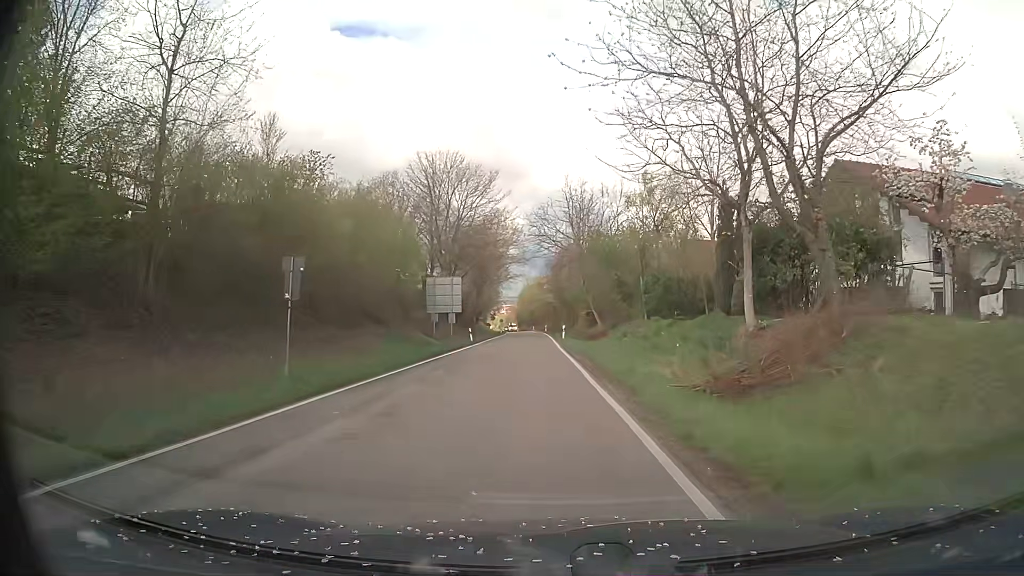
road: tertiary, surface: asphalt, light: Day
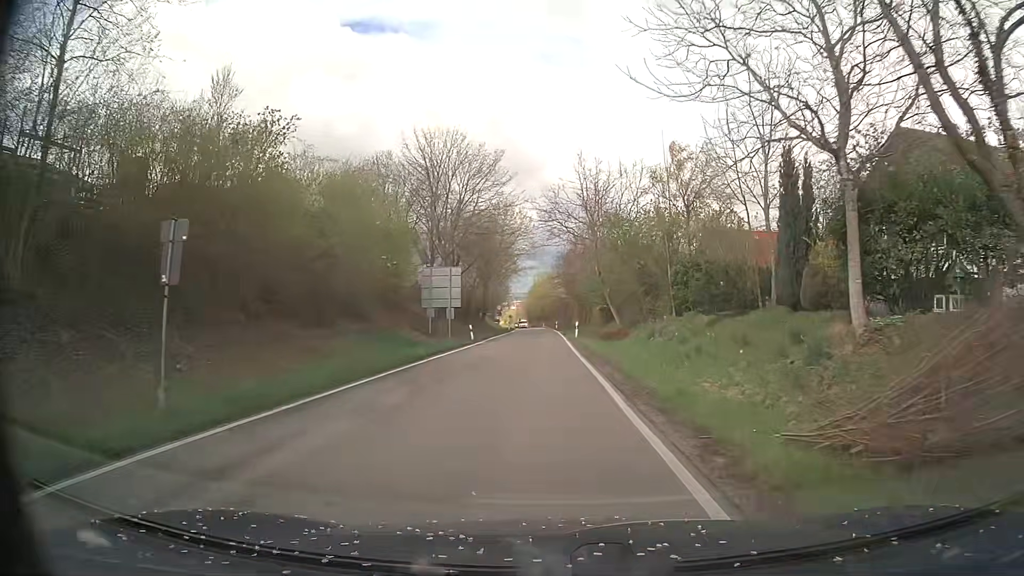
(0.0, +5.8) m; -1°
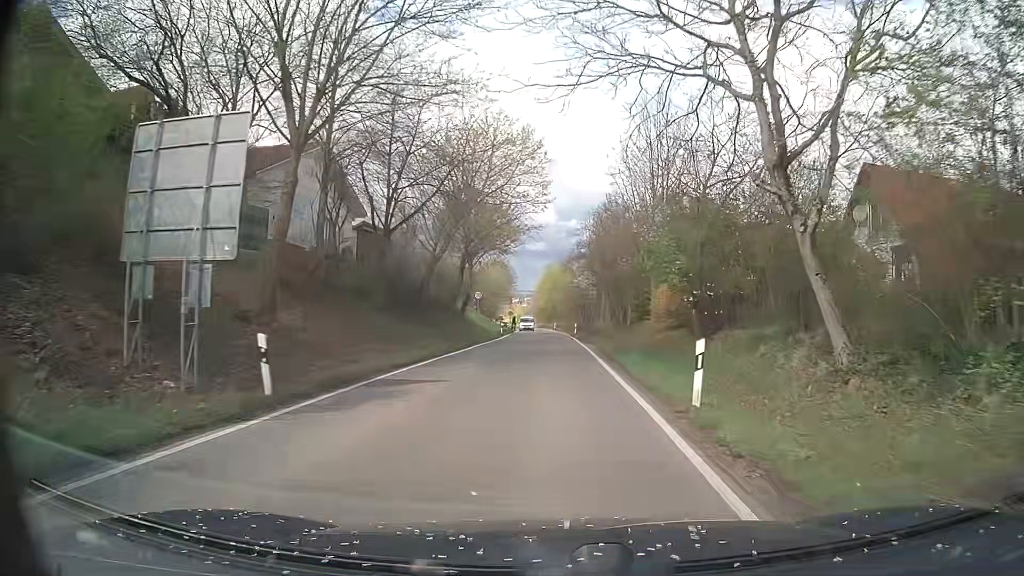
(-0.6, +33.2) m; -1°
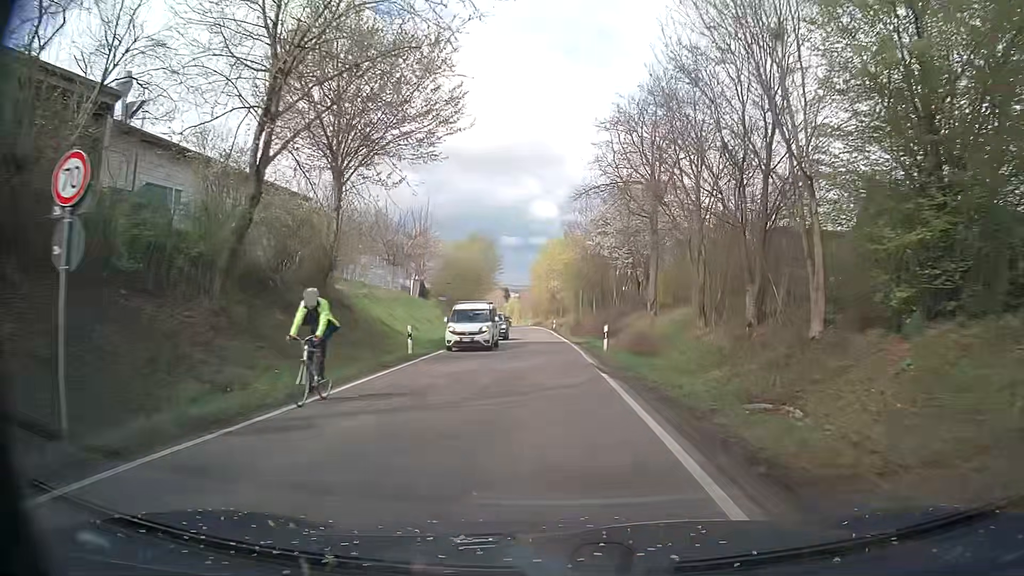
(+0.5, +37.6) m; 0°
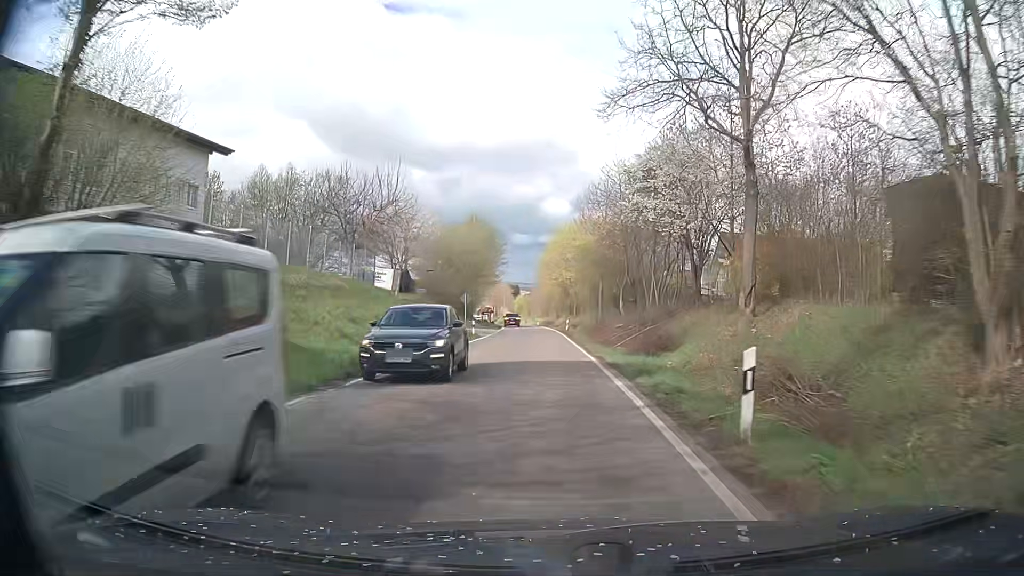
(+0.1, +15.7) m; 0°
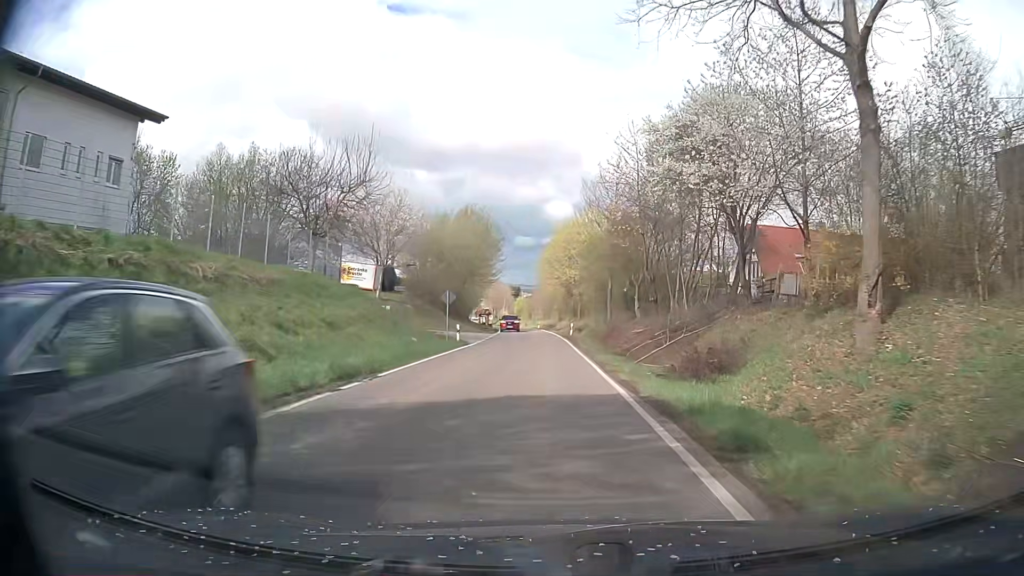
(-0.1, +7.8) m; -1°
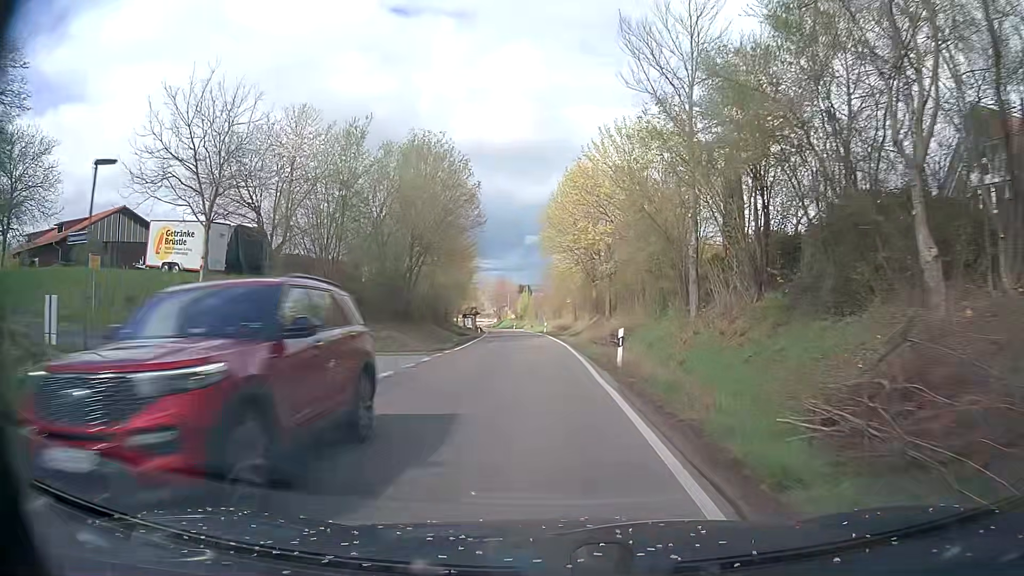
(+0.3, +31.8) m; -1°
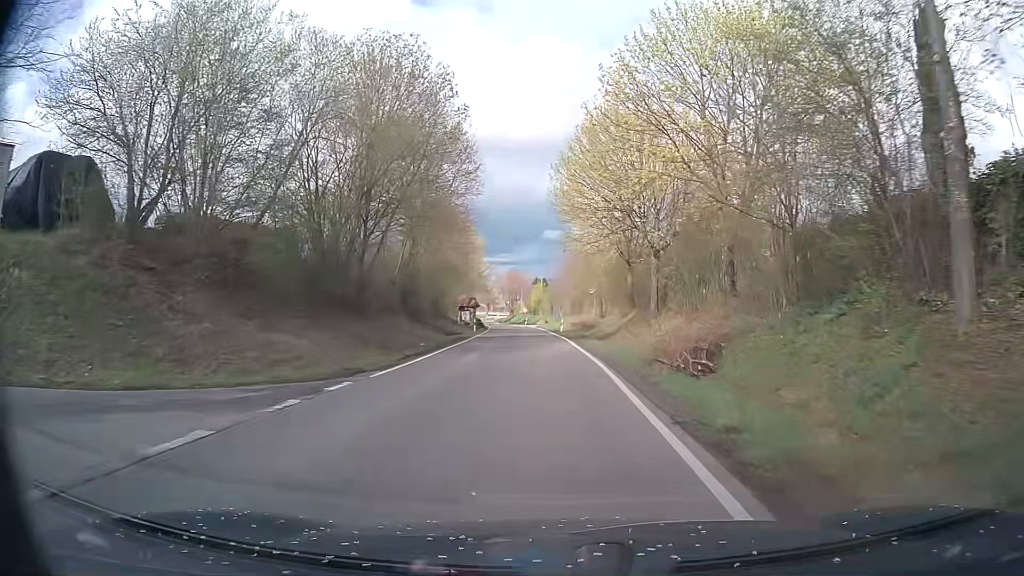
(-0.2, +16.3) m; -2°
(0, +10) (0, +20) (0, +30) (-1, +40) (-1, +50) (-2, +60) (-3, +70) (-4, +80) (-5, +90) (-6, +100) m
